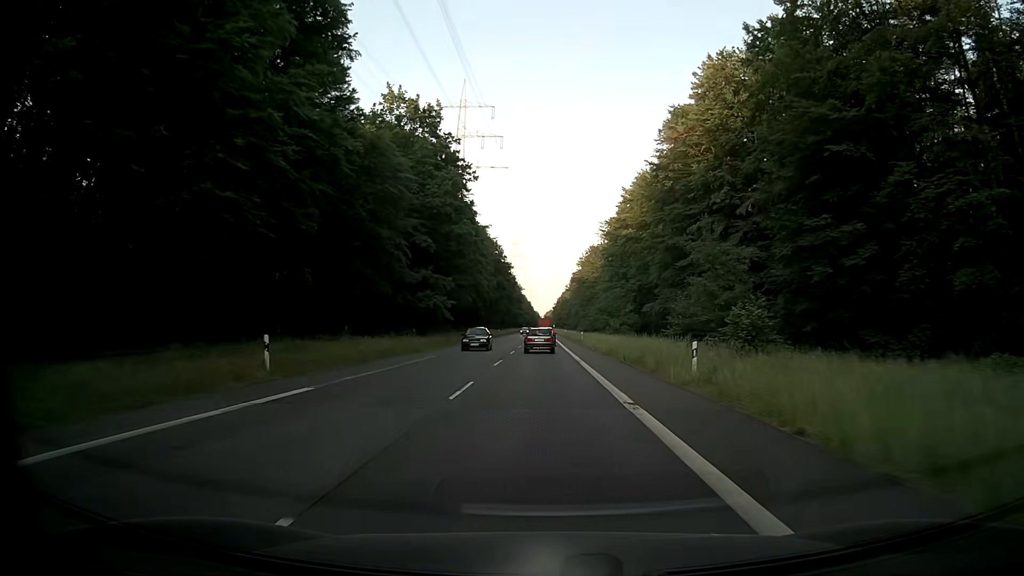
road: secondary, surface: asphalt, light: Day
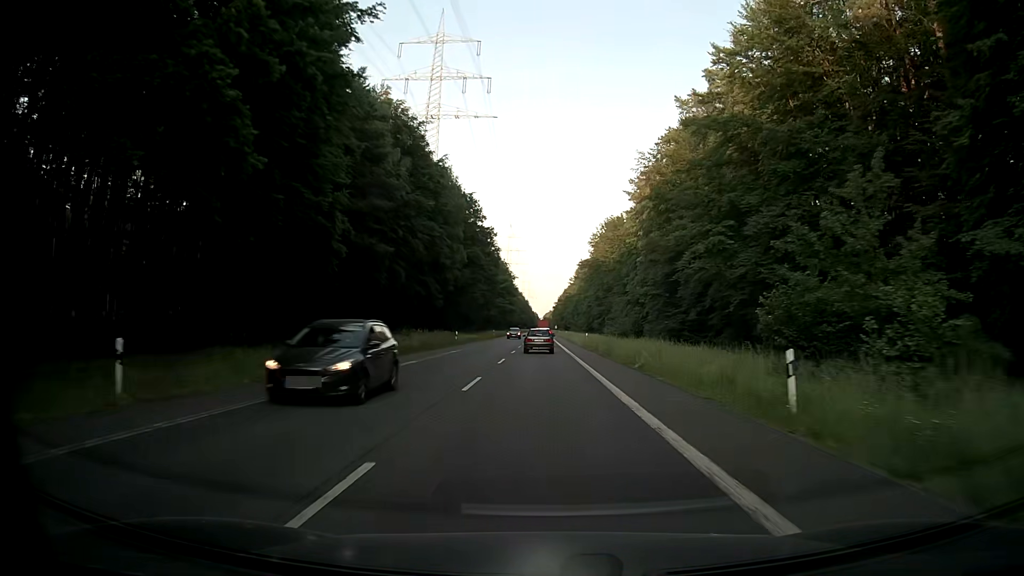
(+0.3, +58.3) m; 0°
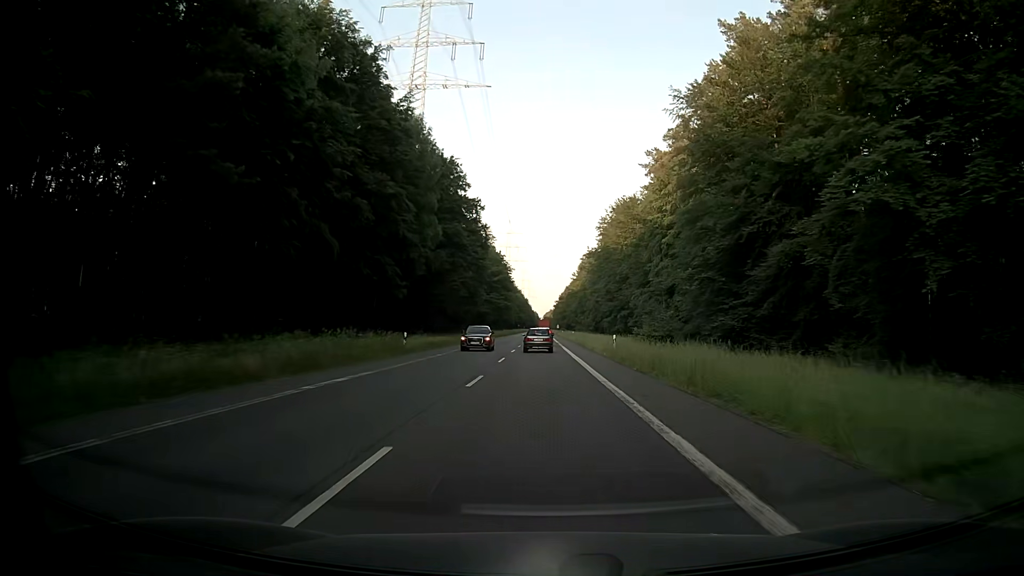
(0.0, +23.0) m; 0°
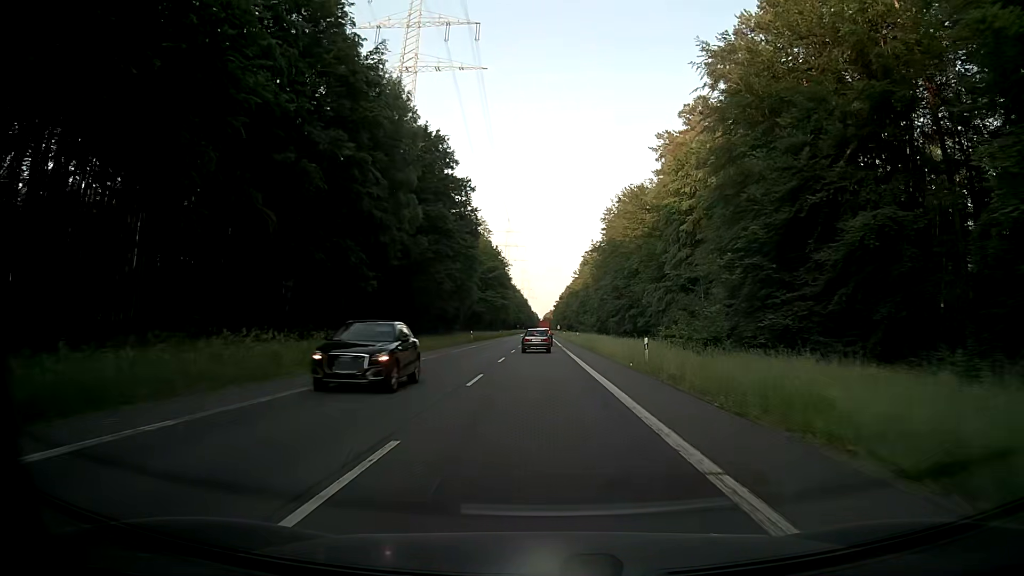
(0.0, +11.5) m; 0°
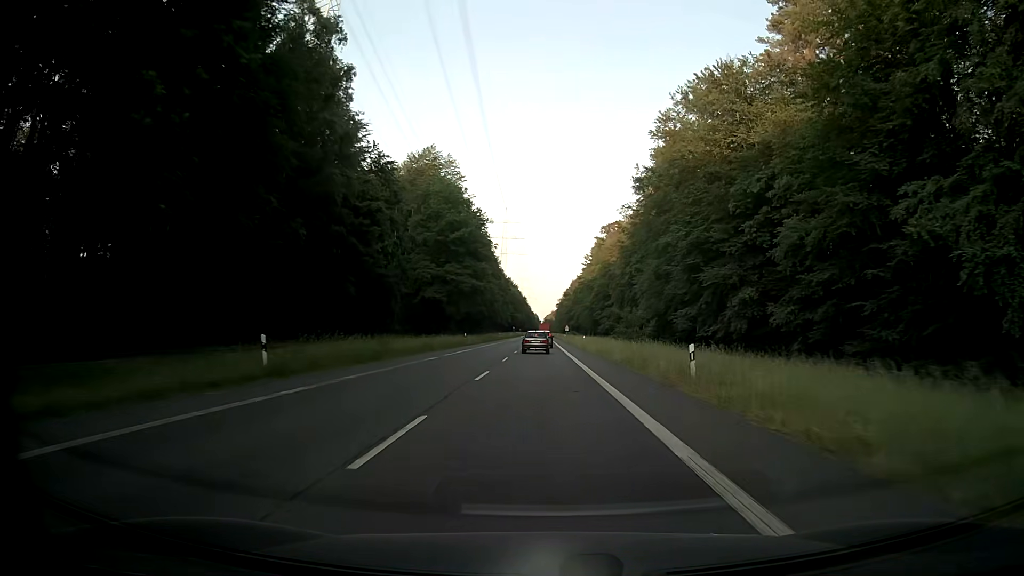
(+0.1, +57.8) m; 0°
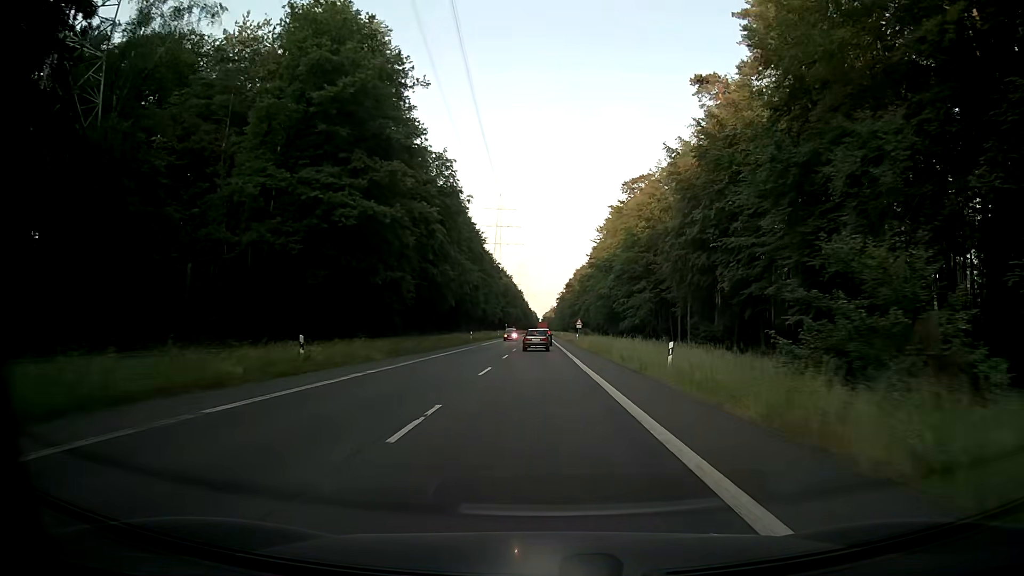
(0.0, +46.6) m; 0°
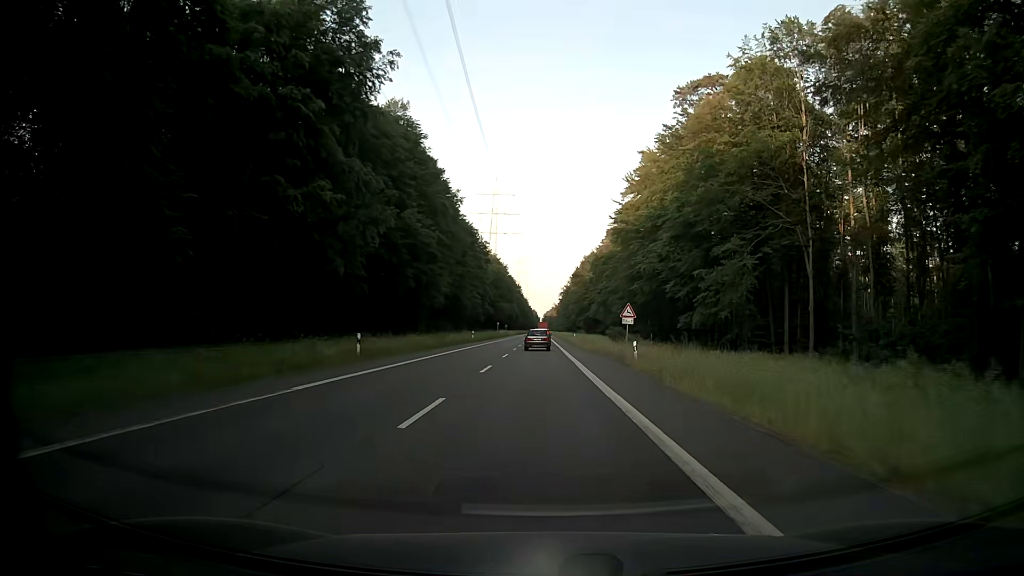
(-0.1, +46.9) m; 0°
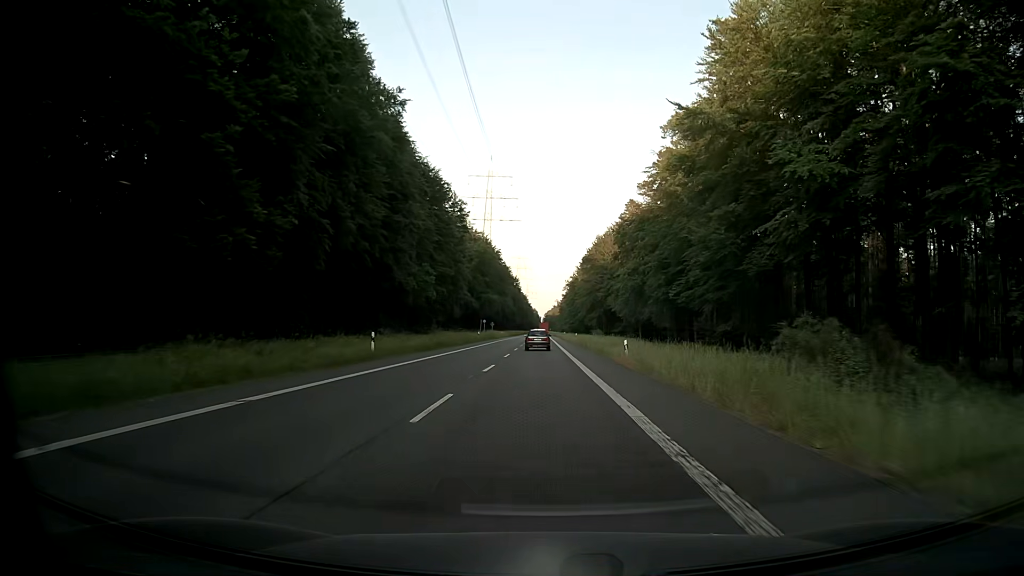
(0.0, +47.3) m; 0°
(0, +10) (0, +20) (0, +30) (0, +40) (0, +50) (0, +60) (0, +70) (0, +80) (0, +90) (0, +100) m
